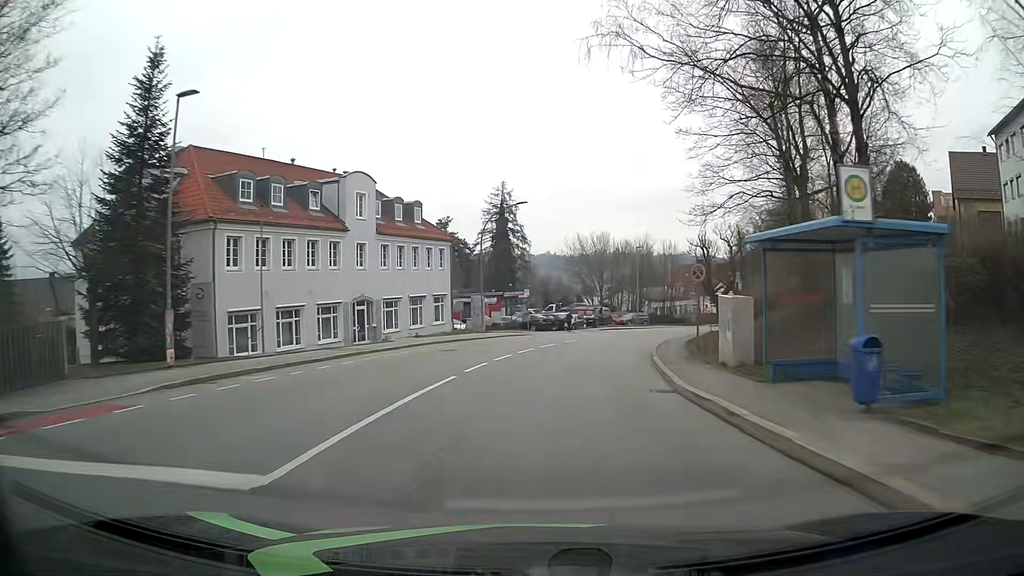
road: tertiary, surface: asphalt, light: Day
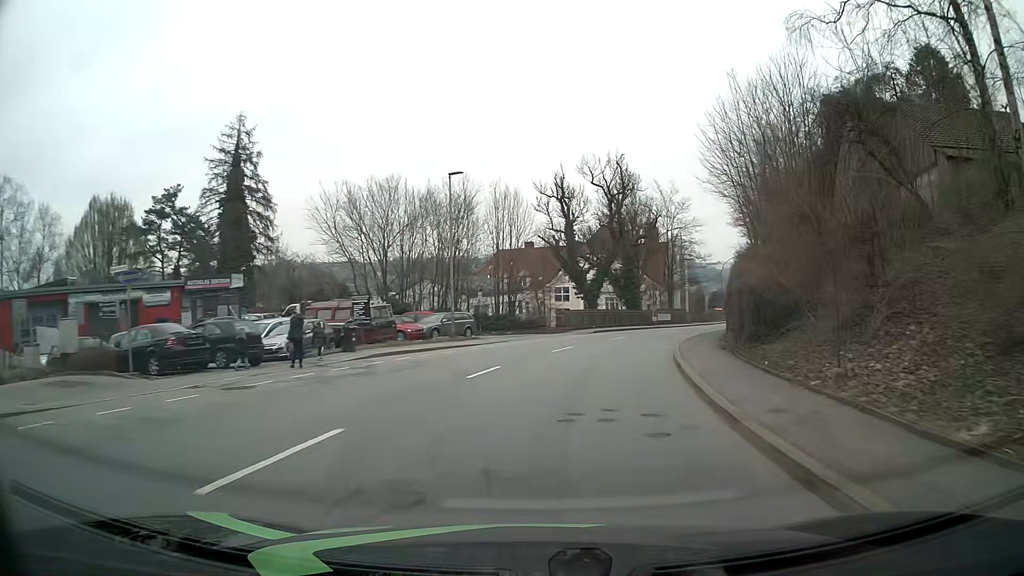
(+5.1, +37.7) m; +17°
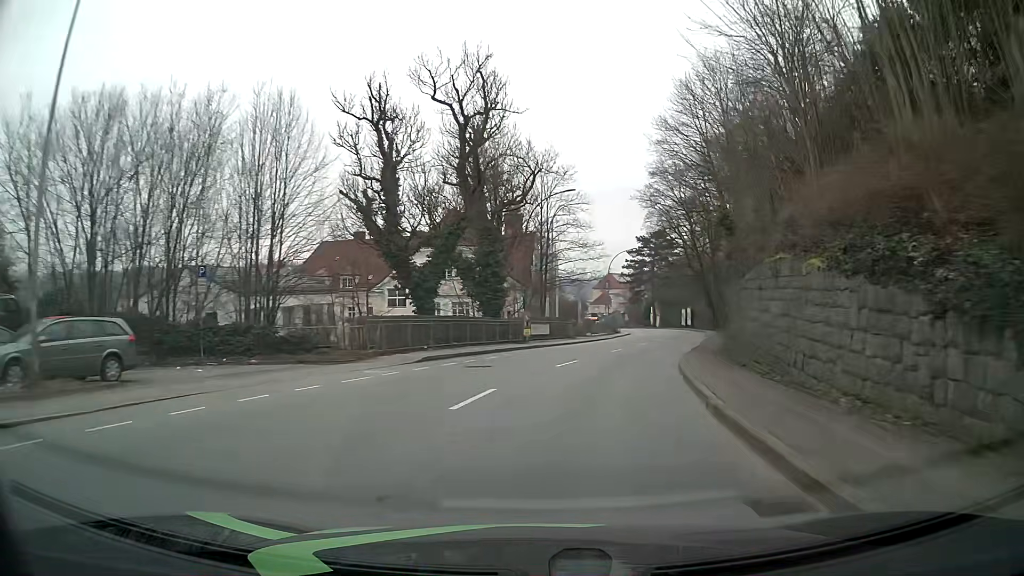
(+2.4, +22.6) m; +12°
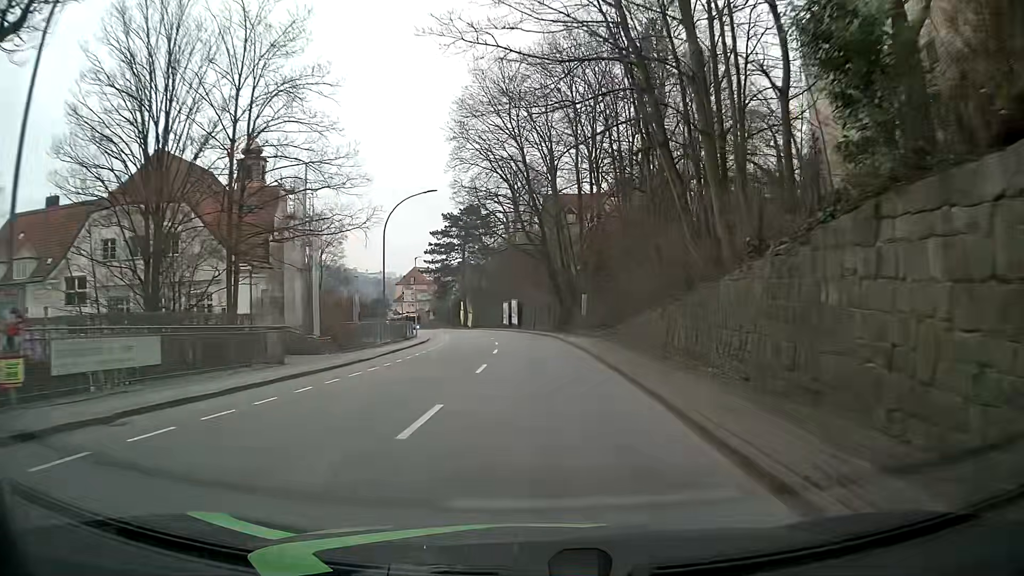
(+5.0, +29.9) m; +16°
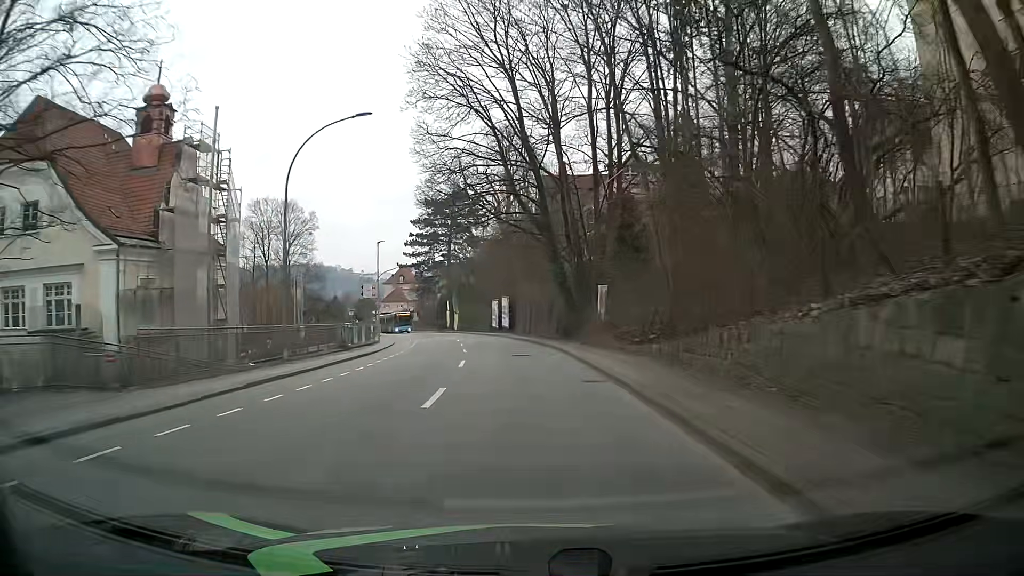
(+0.2, +15.3) m; 0°
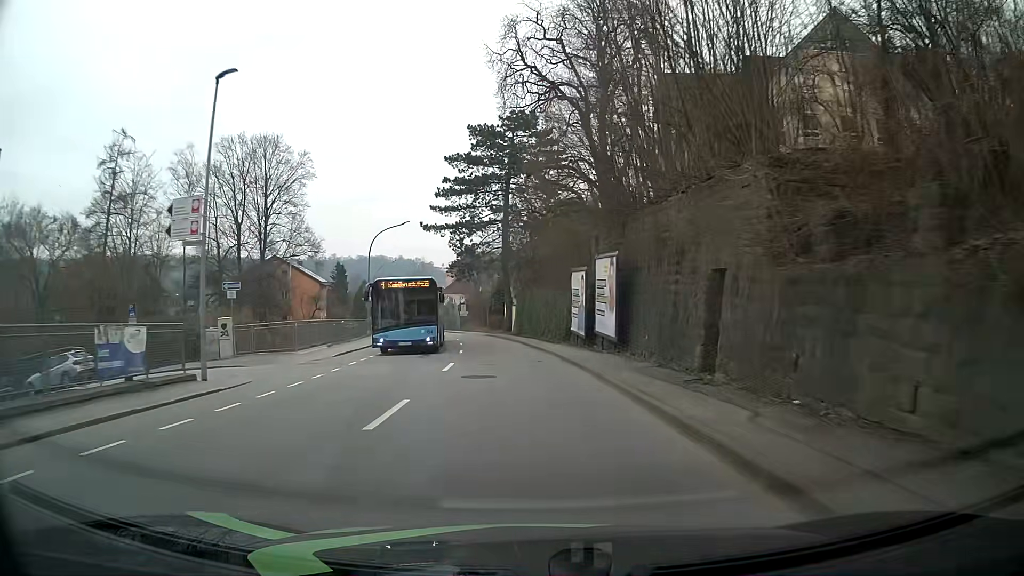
(-1.6, +38.2) m; -5°
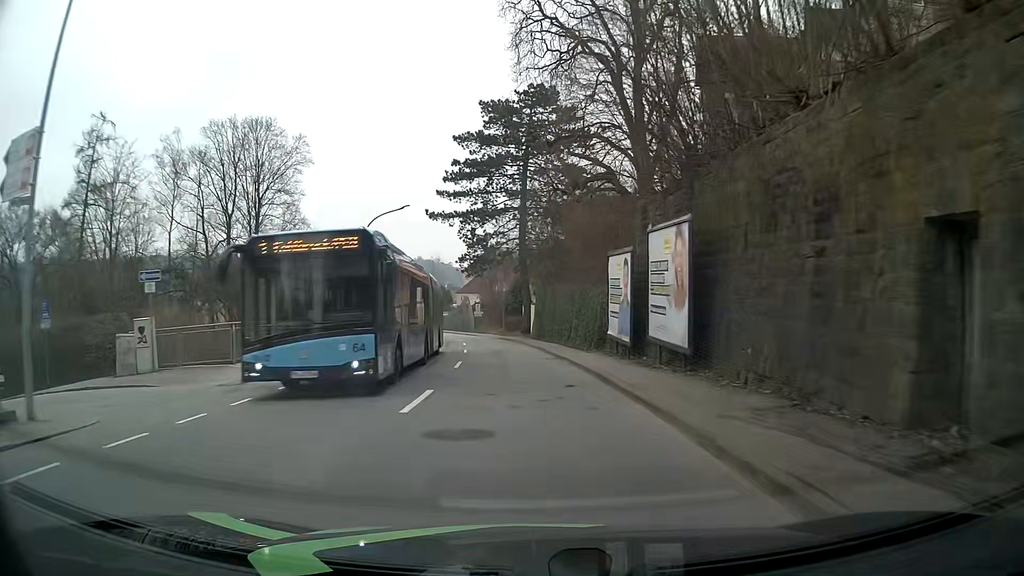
(-0.2, +7.7) m; -2°
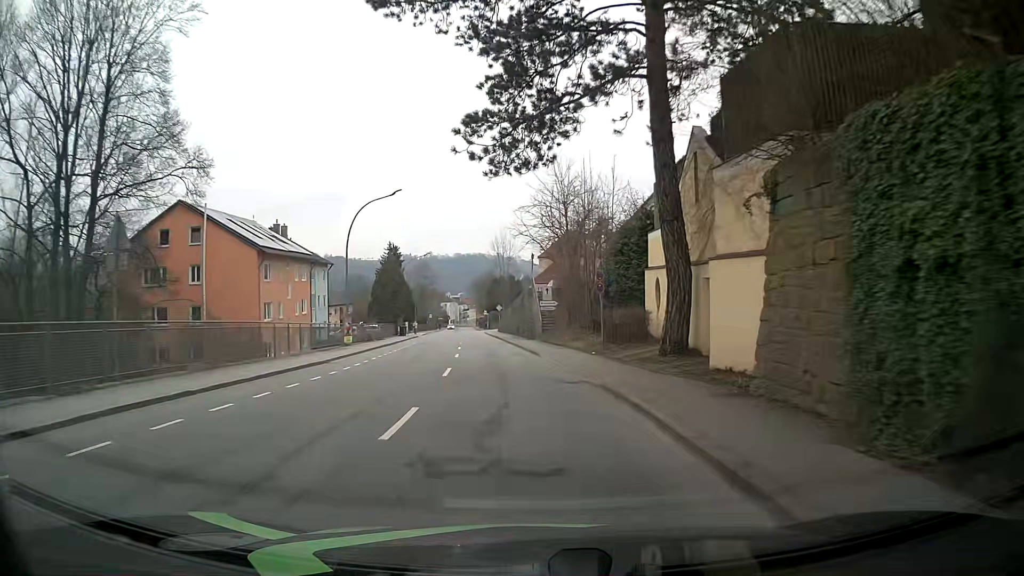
(-2.3, +38.2) m; -7°
(0, +10) (-1, +20) (-2, +30) (-3, +40) (-4, +50) (-5, +60) (-6, +70) (-7, +80) (-8, +90) (-9, +100) m
